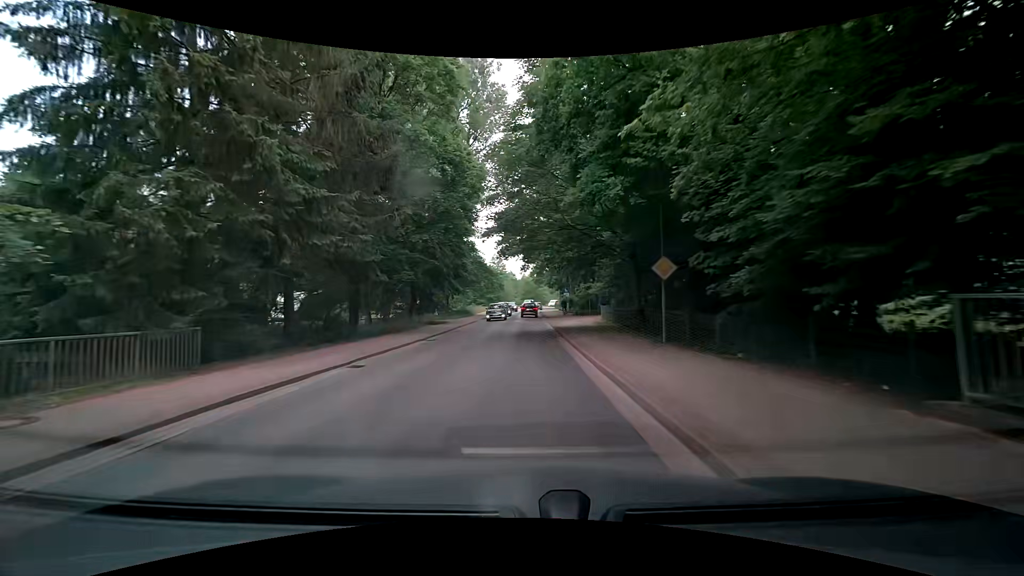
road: tertiary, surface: asphalt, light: Day
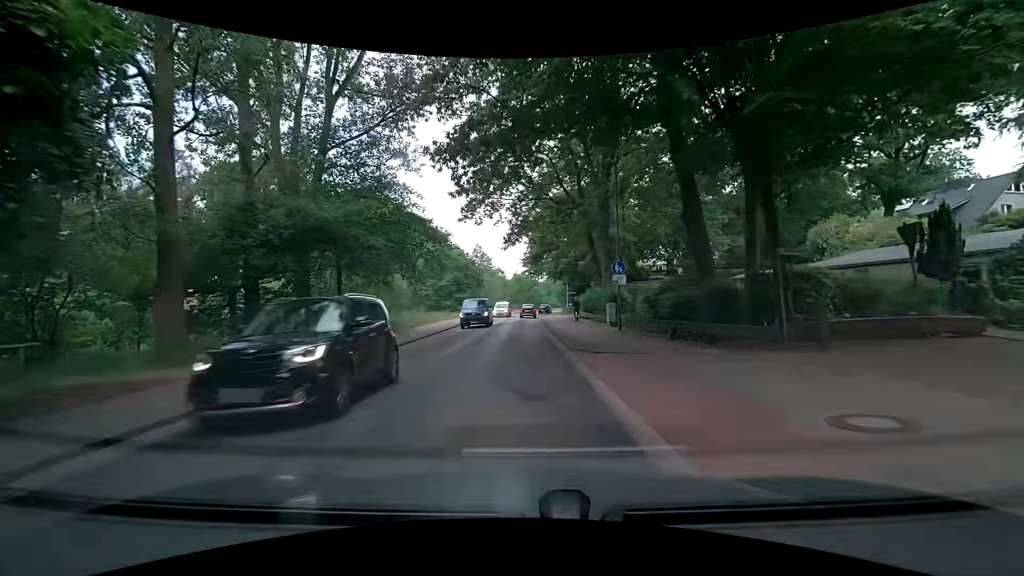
(+1.0, +35.7) m; +2°
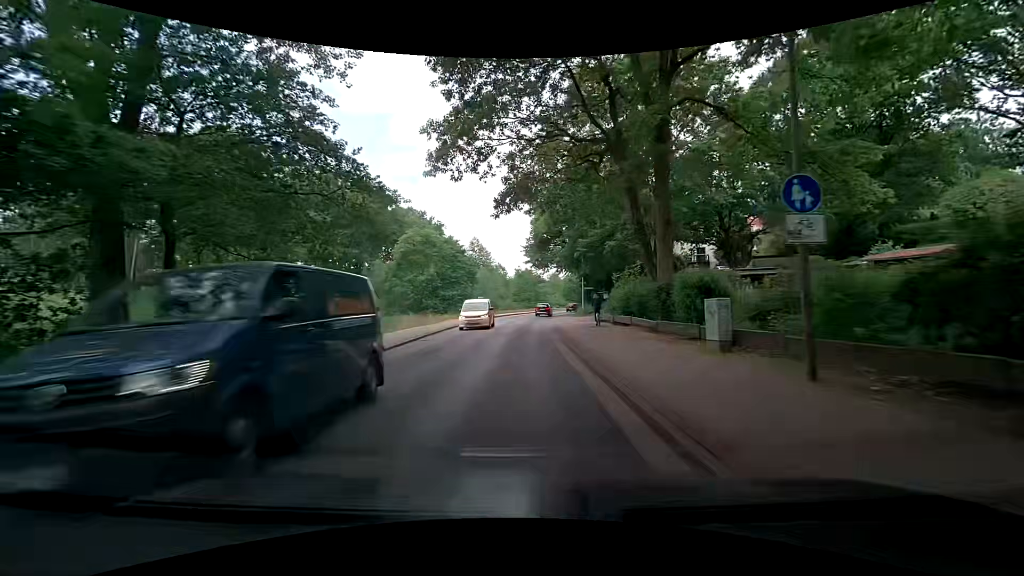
(-0.1, +14.2) m; 0°
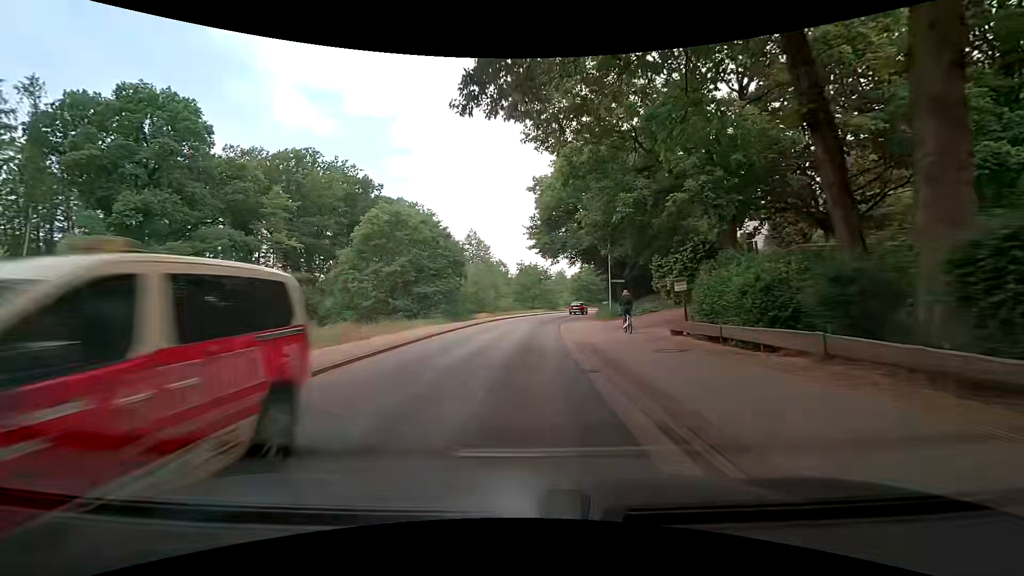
(-0.1, +14.1) m; -1°
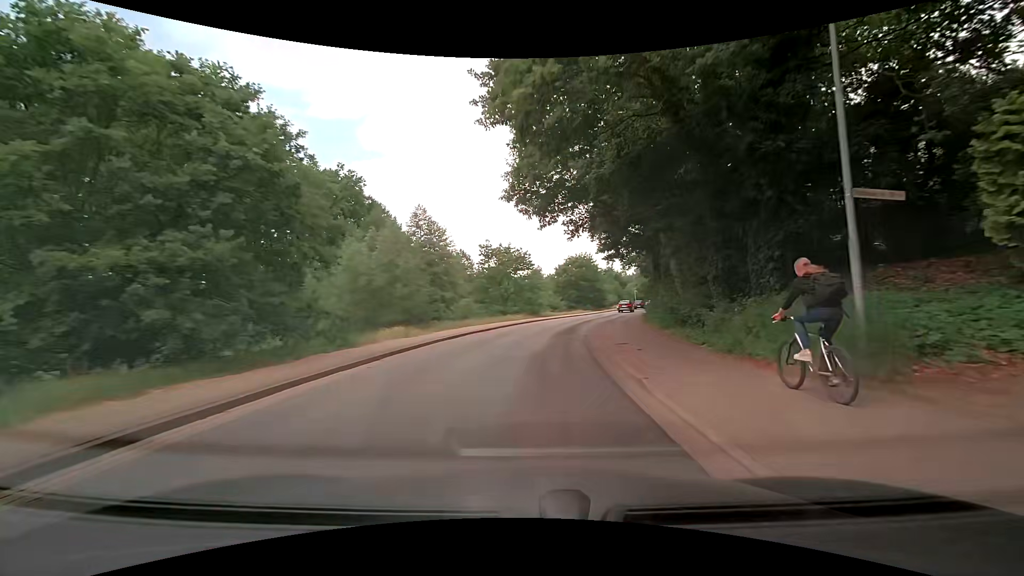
(+0.4, +28.3) m; +3°
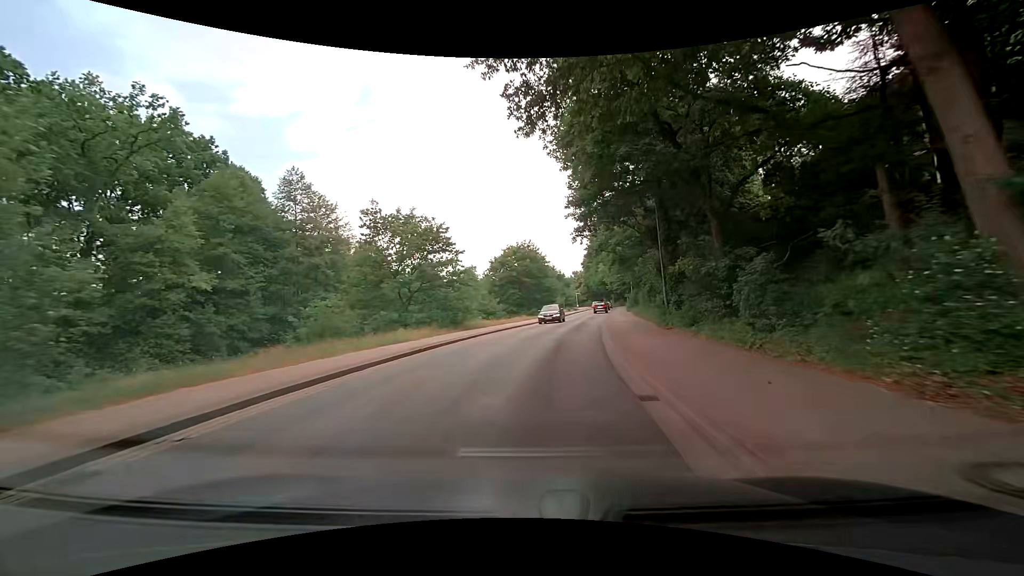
(+1.2, +21.7) m; +6°
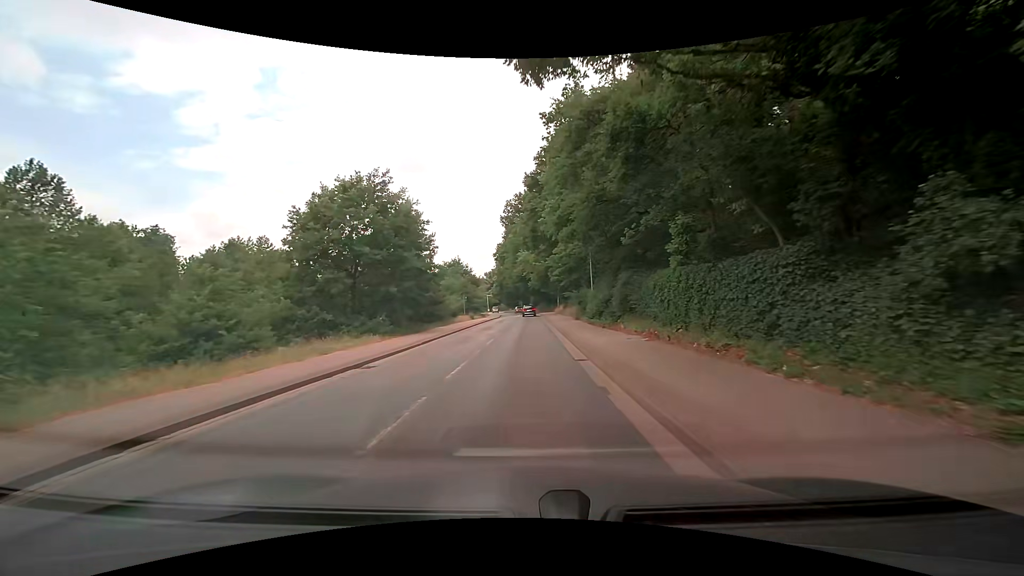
(+4.4, +35.7) m; +11°
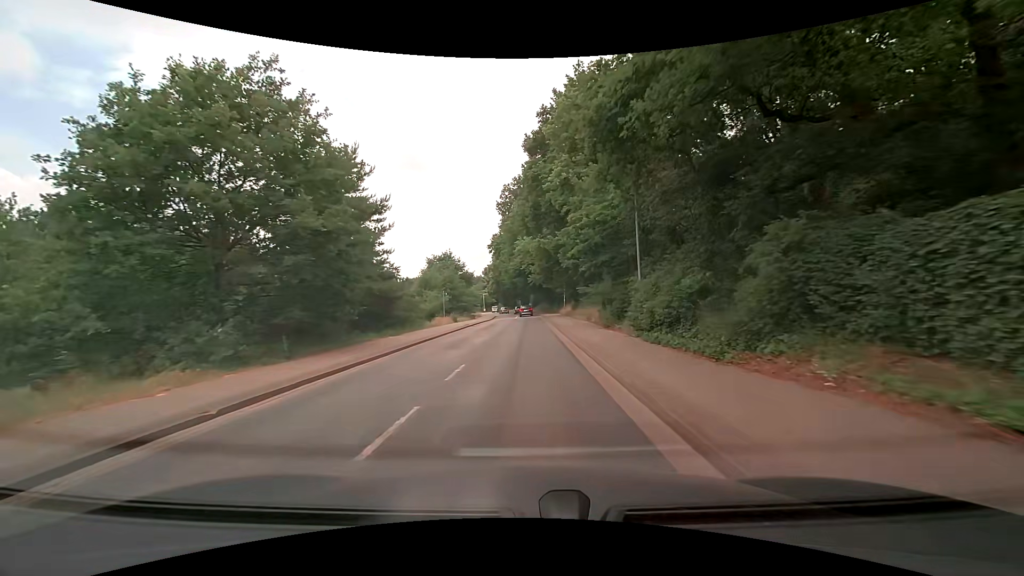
(+0.1, +14.3) m; 0°
(0, +10) (0, +20) (0, +30) (0, +40) (0, +50) (0, +60) (0, +70) (0, +80) (0, +90) (-1, +100) m
